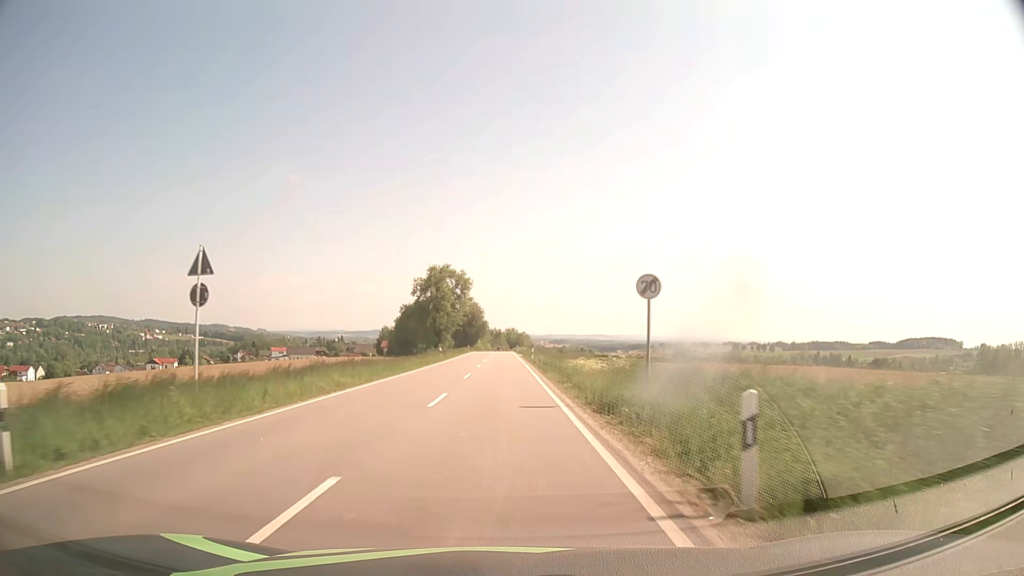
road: secondary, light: Day
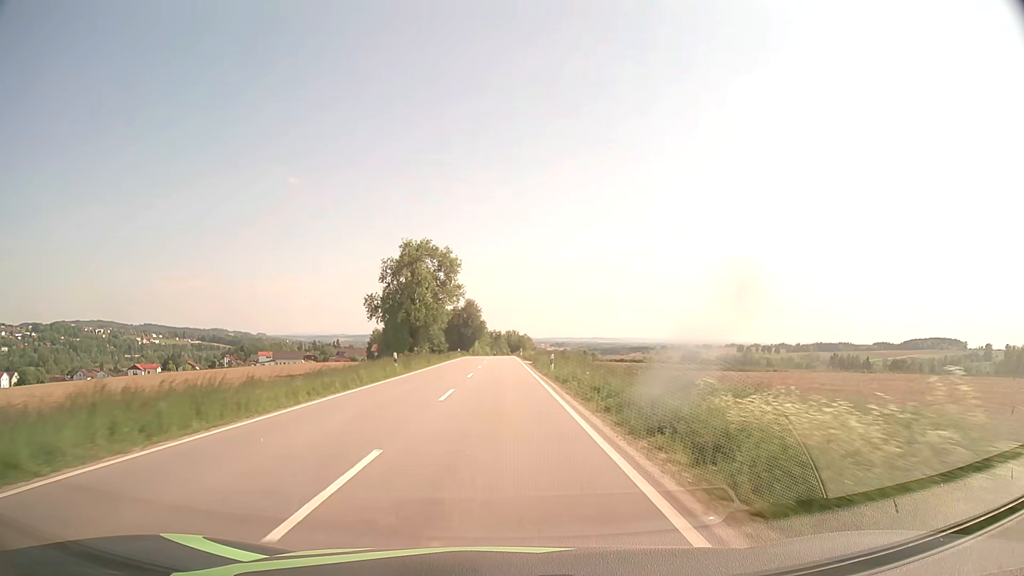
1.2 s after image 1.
(0.0, +22.4) m; 0°
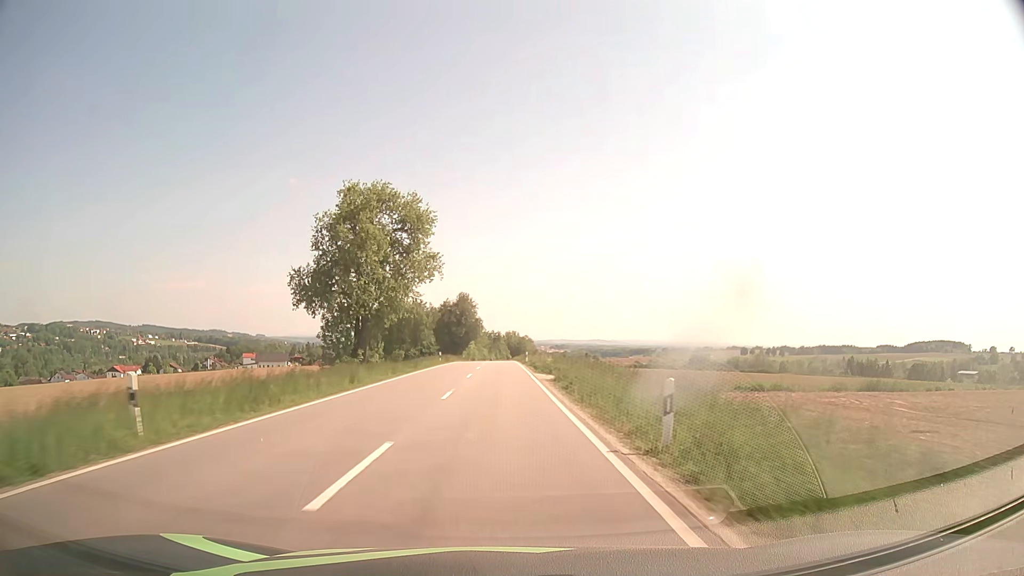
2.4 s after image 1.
(0.0, +23.1) m; 0°
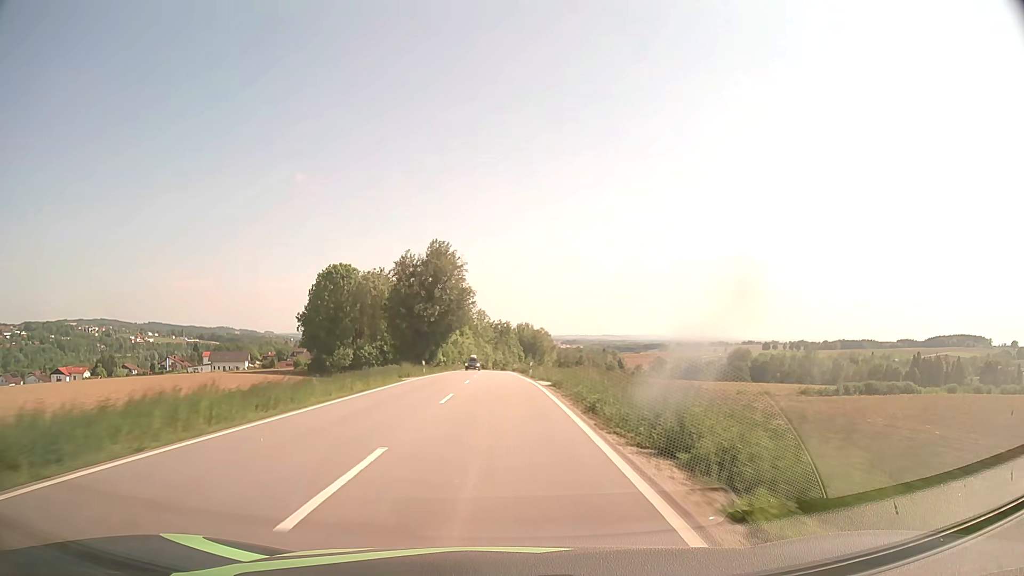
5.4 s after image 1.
(-0.2, +60.9) m; -1°
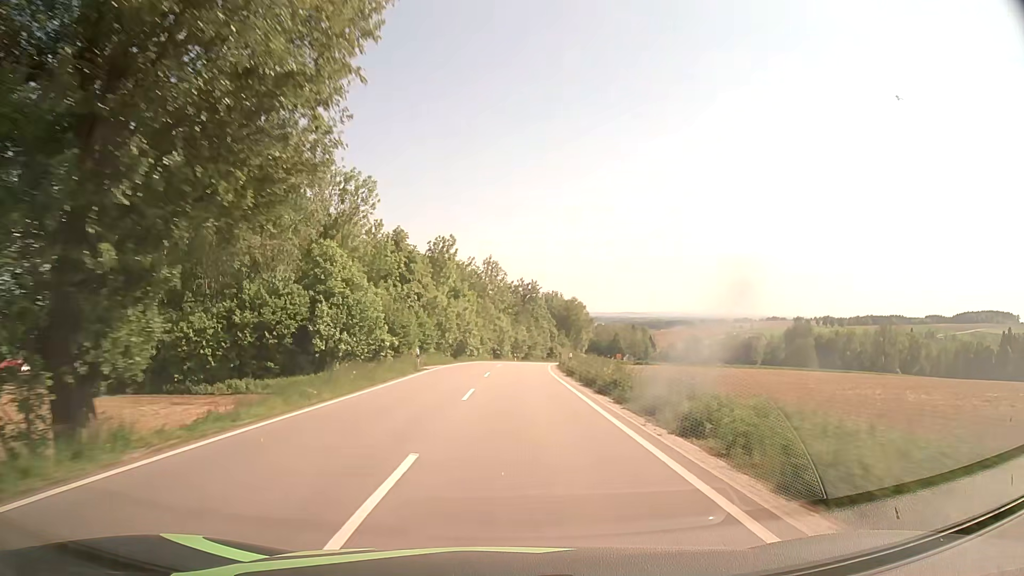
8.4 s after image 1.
(-1.1, +60.7) m; -2°
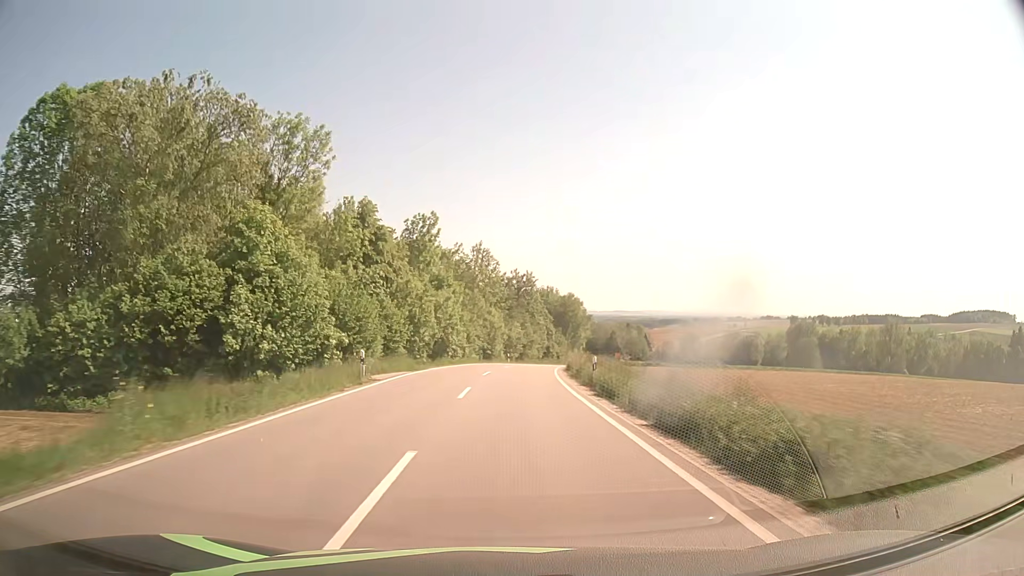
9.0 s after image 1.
(+0.1, +11.8) m; +1°
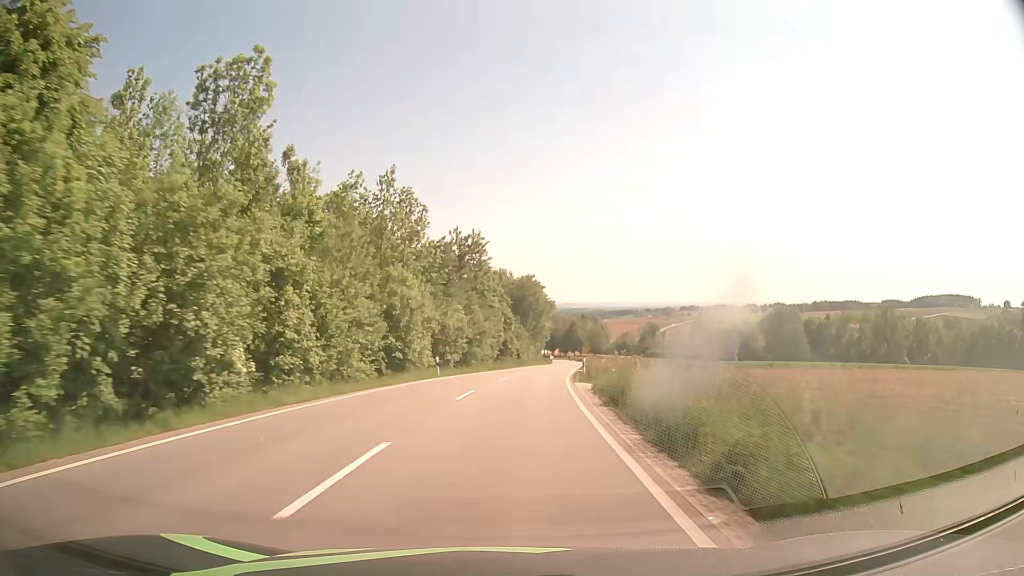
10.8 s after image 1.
(+1.2, +34.9) m; +4°
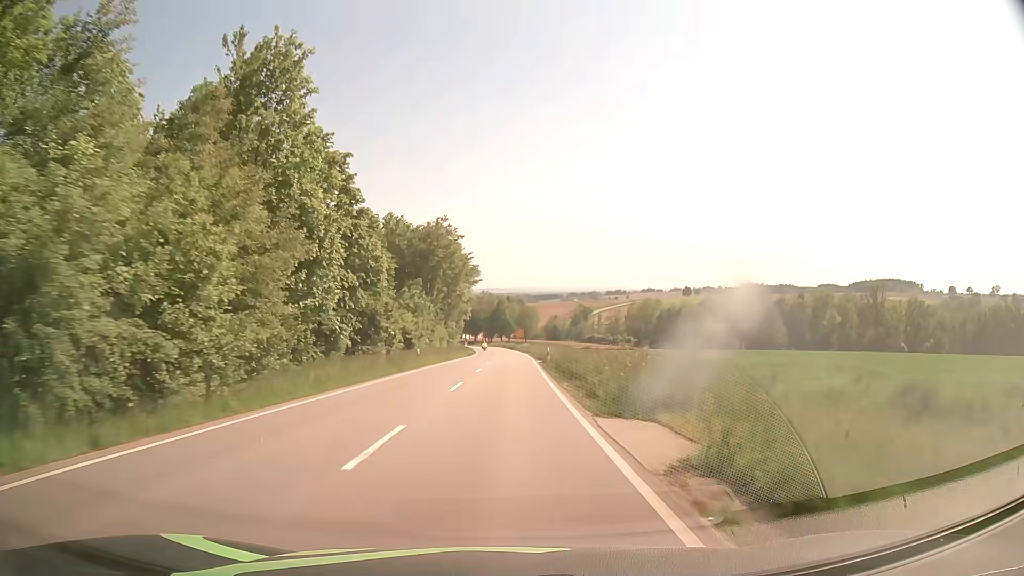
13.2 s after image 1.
(+3.1, +45.8) m; +7°
(0, +10) (0, +20) (0, +30) (0, +40) (0, +50) (+1, +60) (+1, +70) (+1, +80) (0, +90) (0, +100) m
